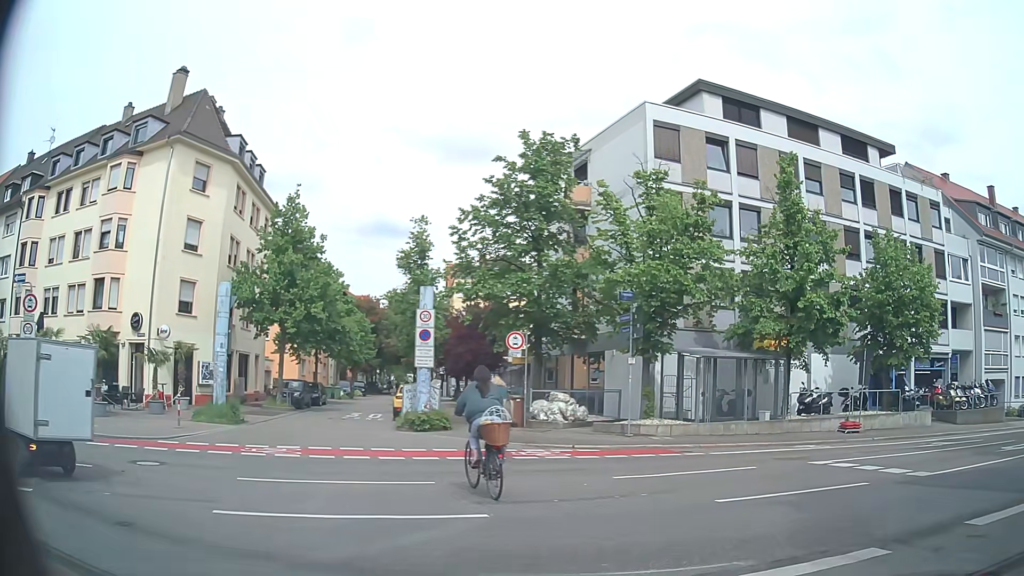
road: residential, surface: asphalt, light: Day
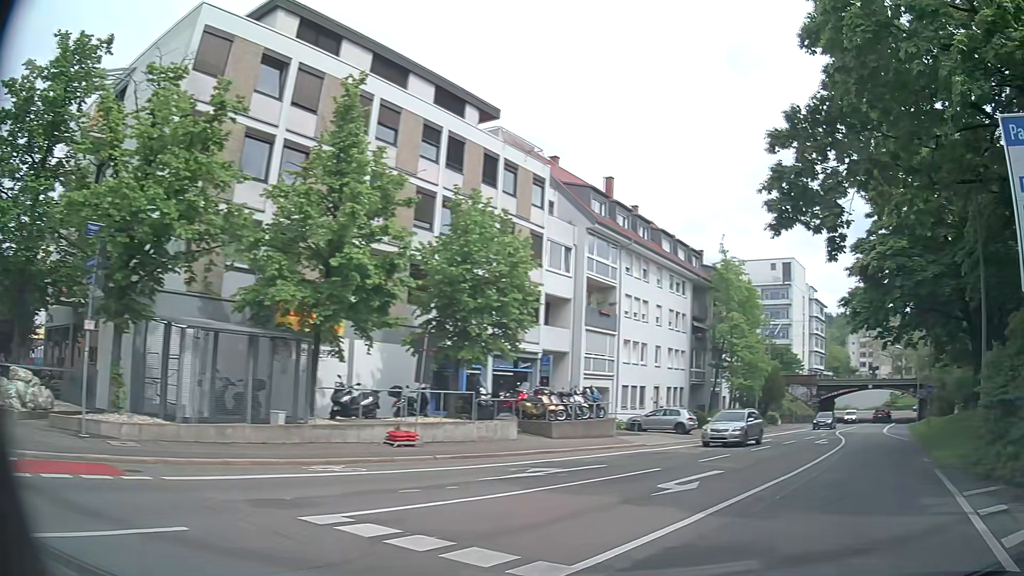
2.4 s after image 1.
(+2.1, +6.7) m; +38°
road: secondary
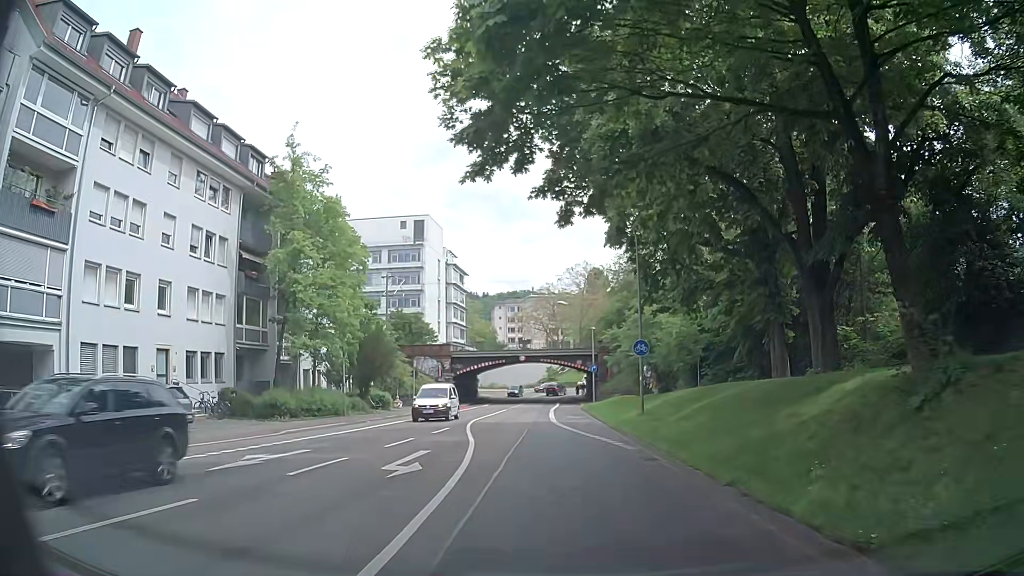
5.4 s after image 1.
(+7.2, +18.5) m; +28°
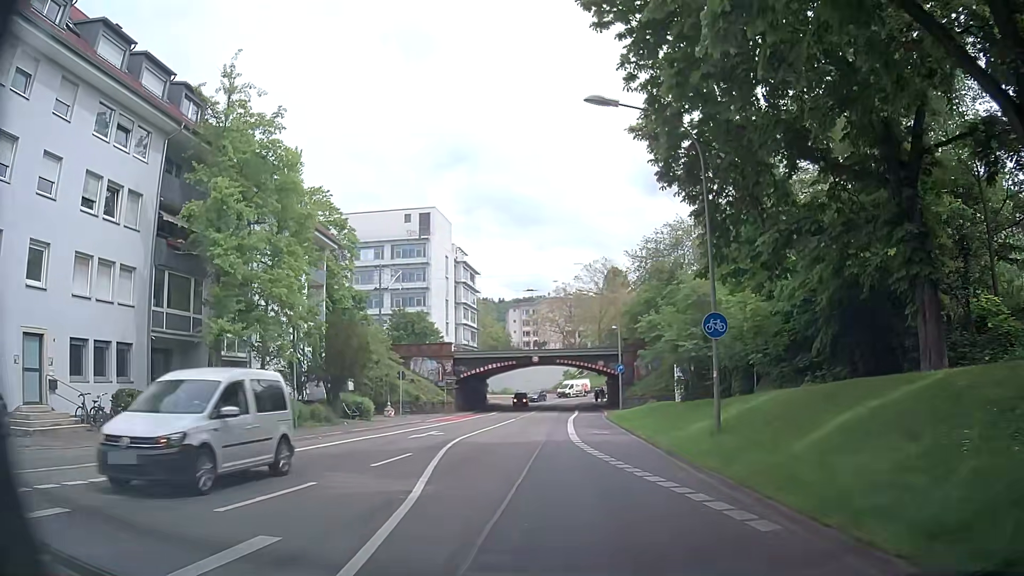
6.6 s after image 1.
(-0.2, +9.3) m; -1°
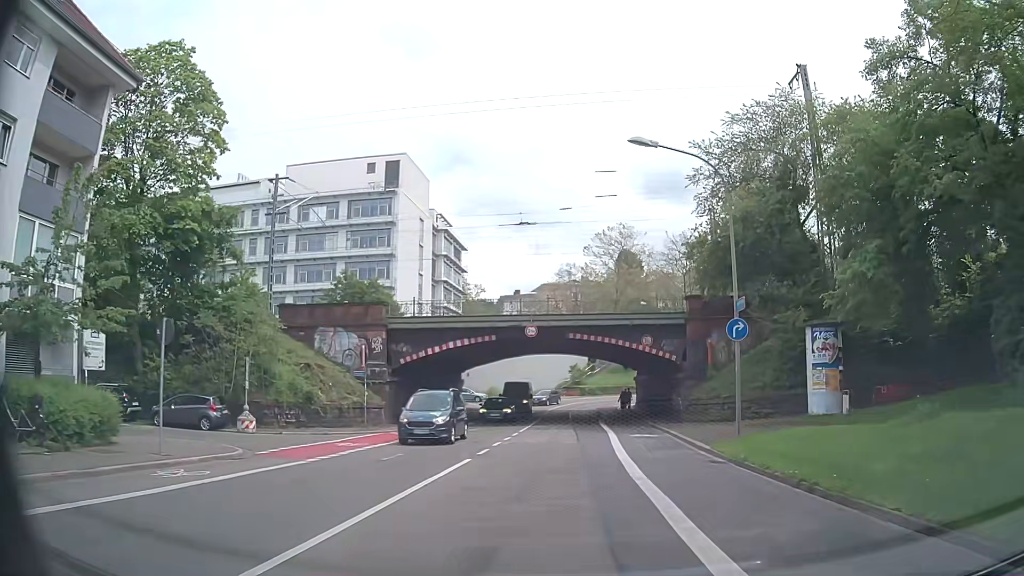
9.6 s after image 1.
(-0.8, +27.0) m; -1°
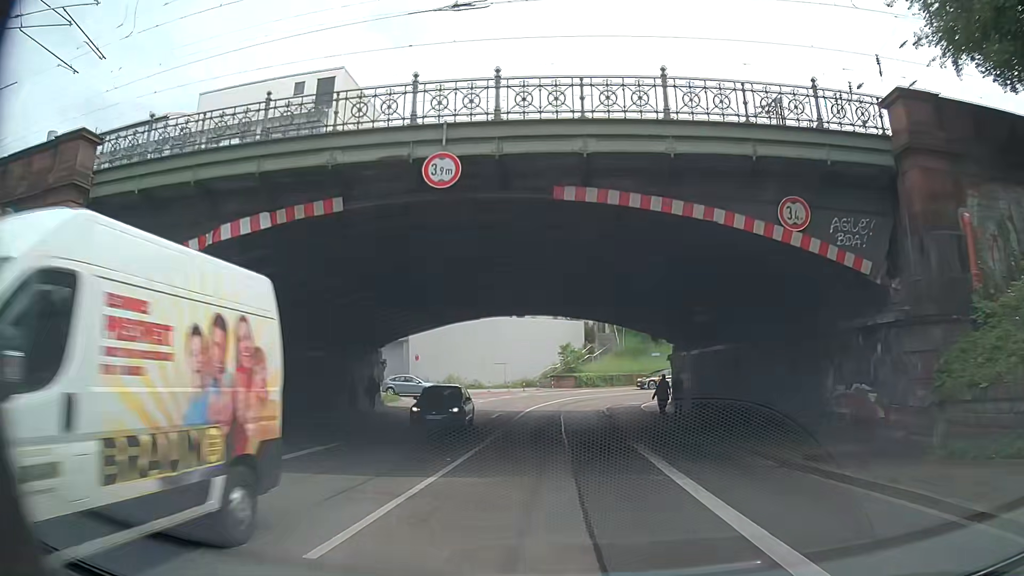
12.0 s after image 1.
(+0.4, +23.6) m; +1°
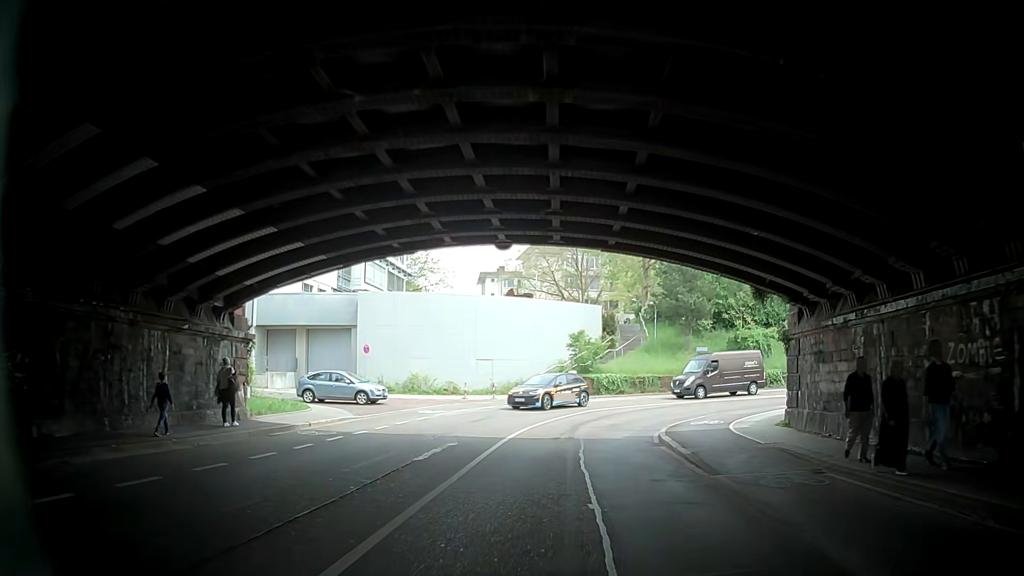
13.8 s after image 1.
(-0.1, +17.1) m; -3°
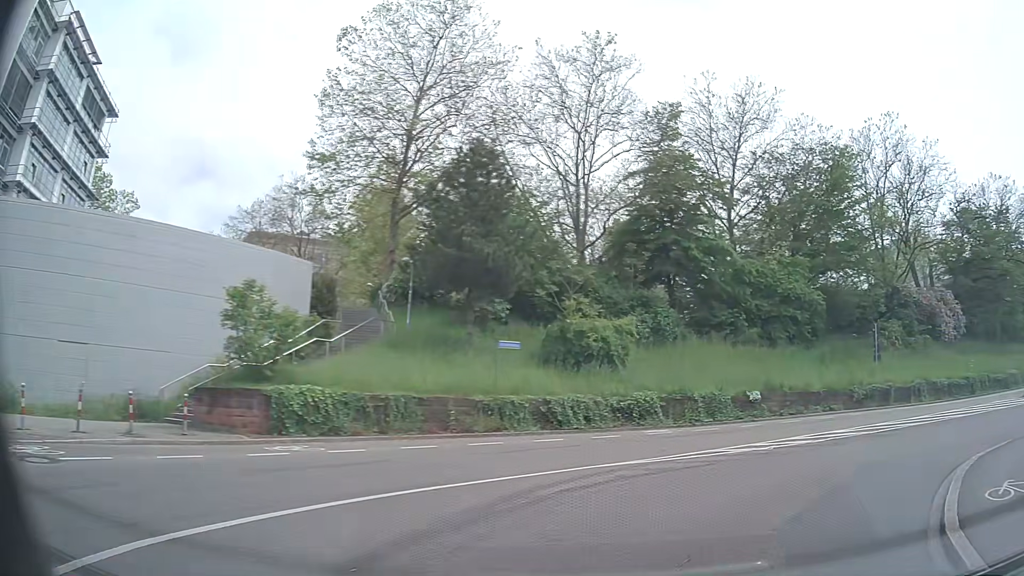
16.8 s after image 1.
(+4.2, +22.4) m; +26°
(+3, +9) (+11, +16) (+20, +20) (+29, +24) (+38, +28) (+47, +32) (+56, +36) (+66, +40) (+75, +44) (+84, +48) m
